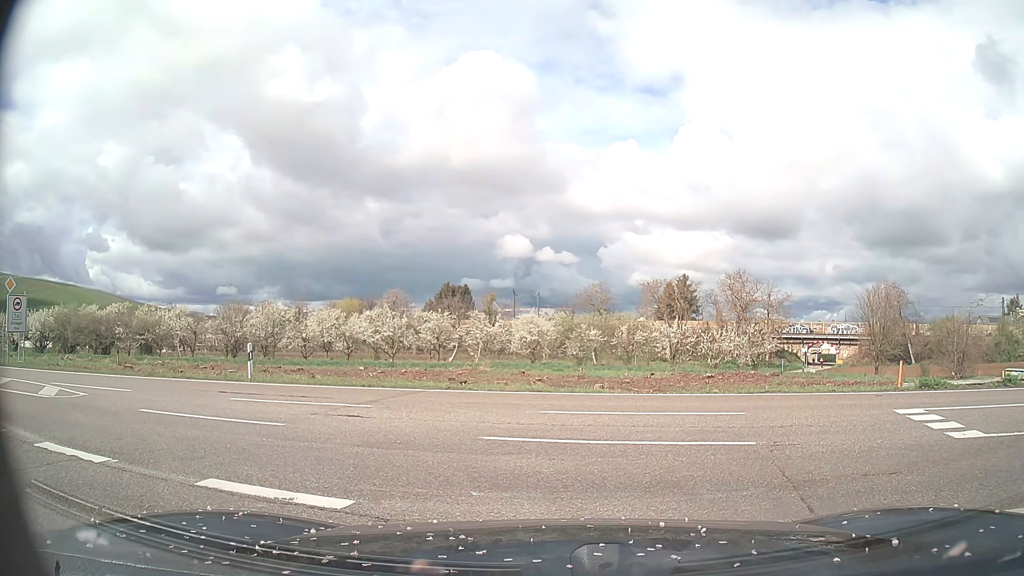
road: primary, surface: asphalt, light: Day
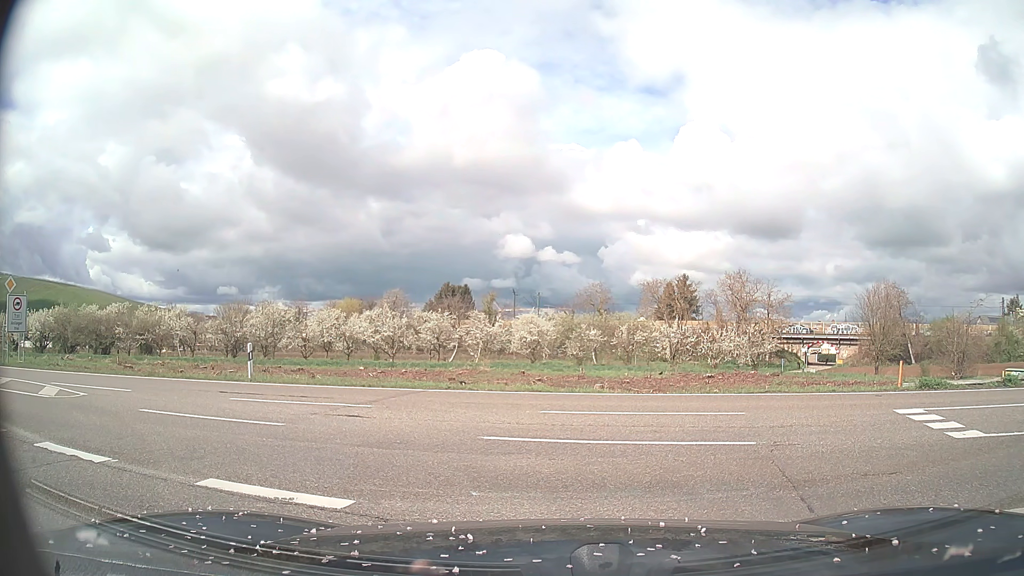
(0.0, +0.1) m; 0°
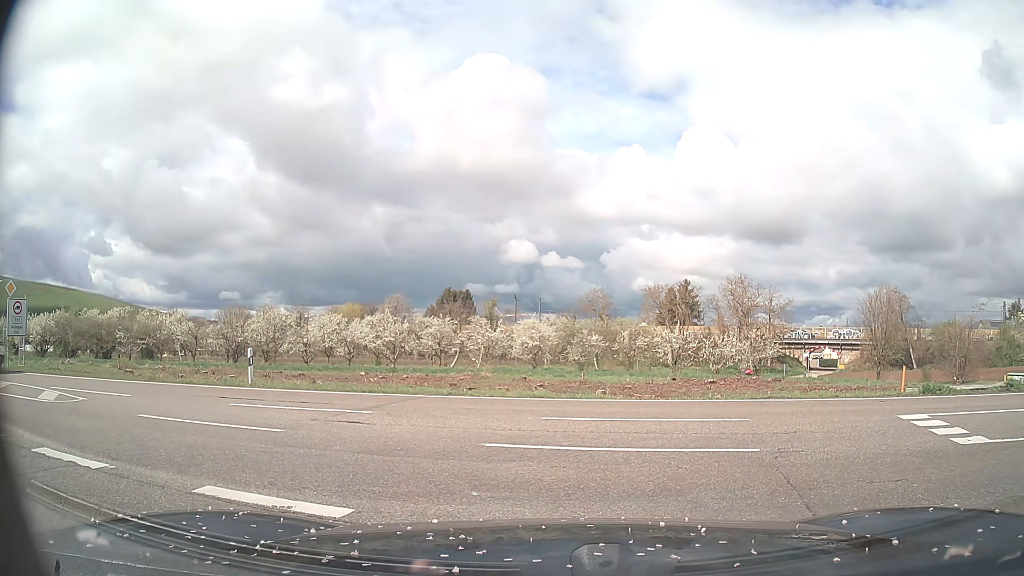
(0.0, +0.1) m; 0°
